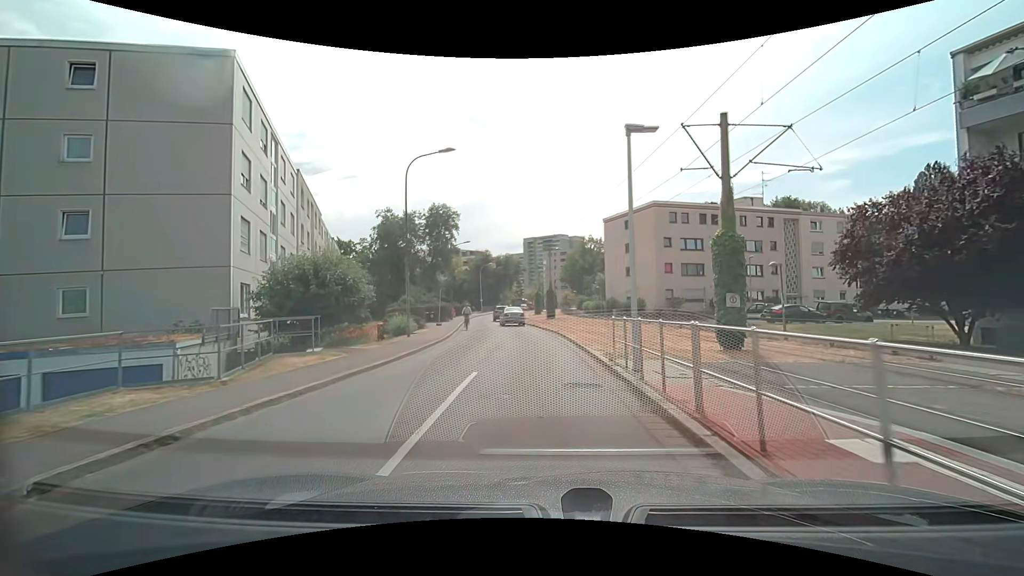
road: residential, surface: asphalt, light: Day
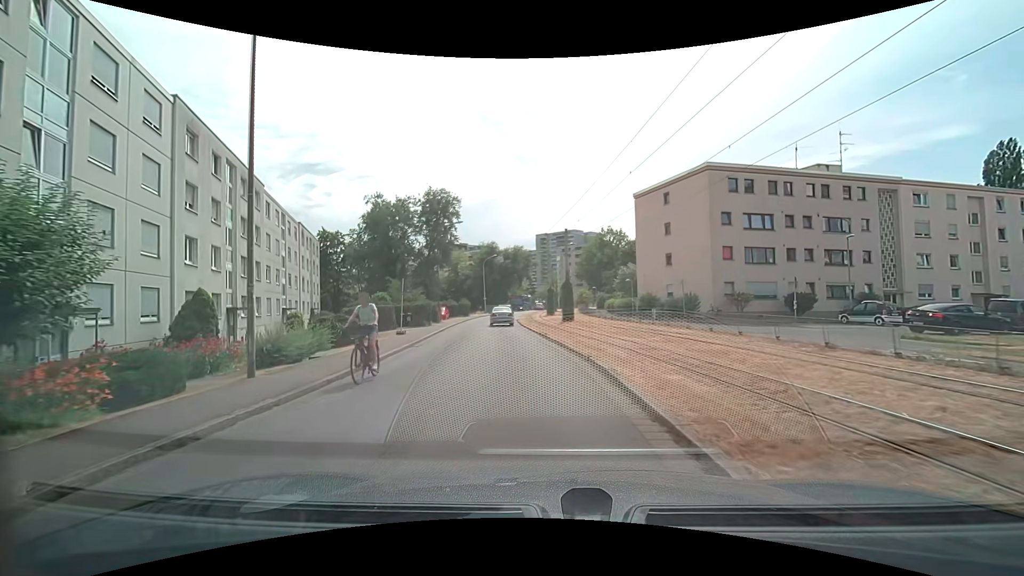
(-0.1, +13.6) m; -2°
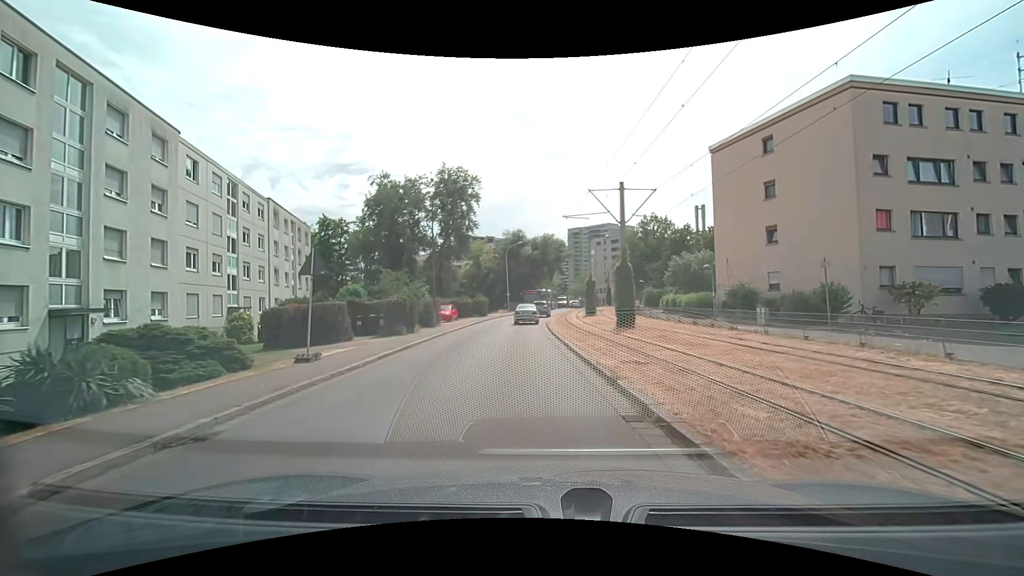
(-0.4, +13.7) m; -4°
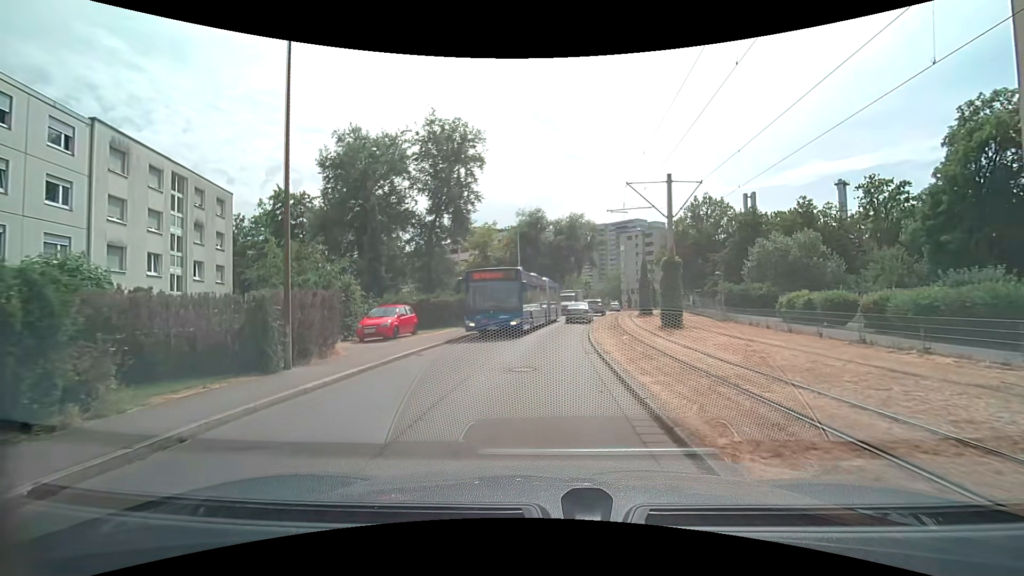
(-0.6, +20.8) m; -2°
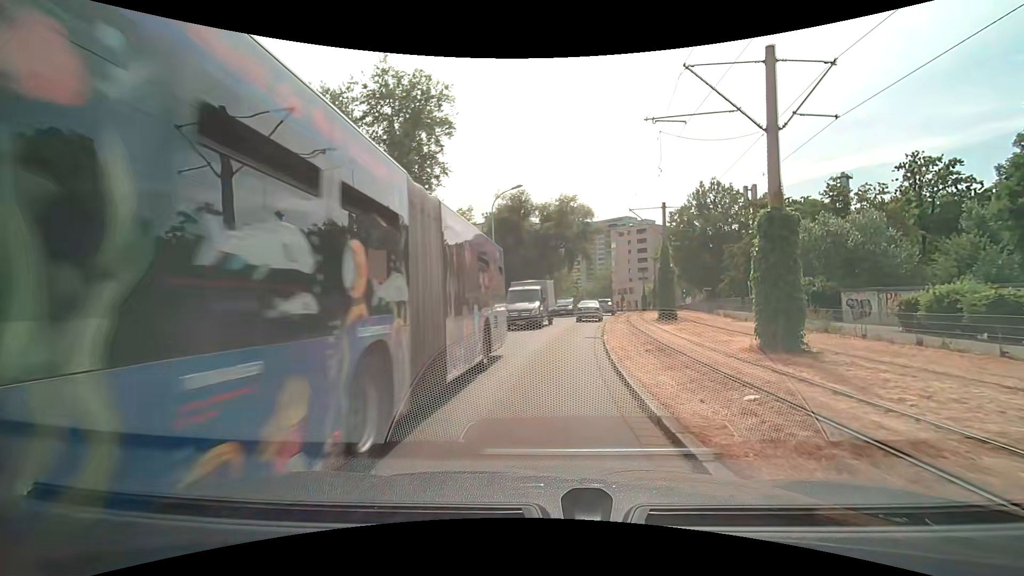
(+0.2, +11.8) m; +1°
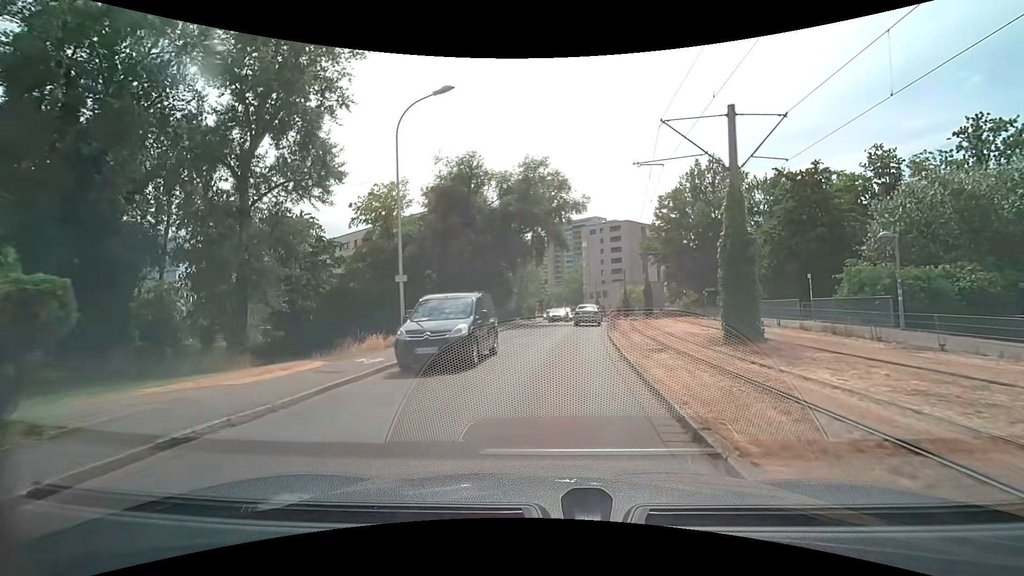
(+0.6, +16.1) m; +4°
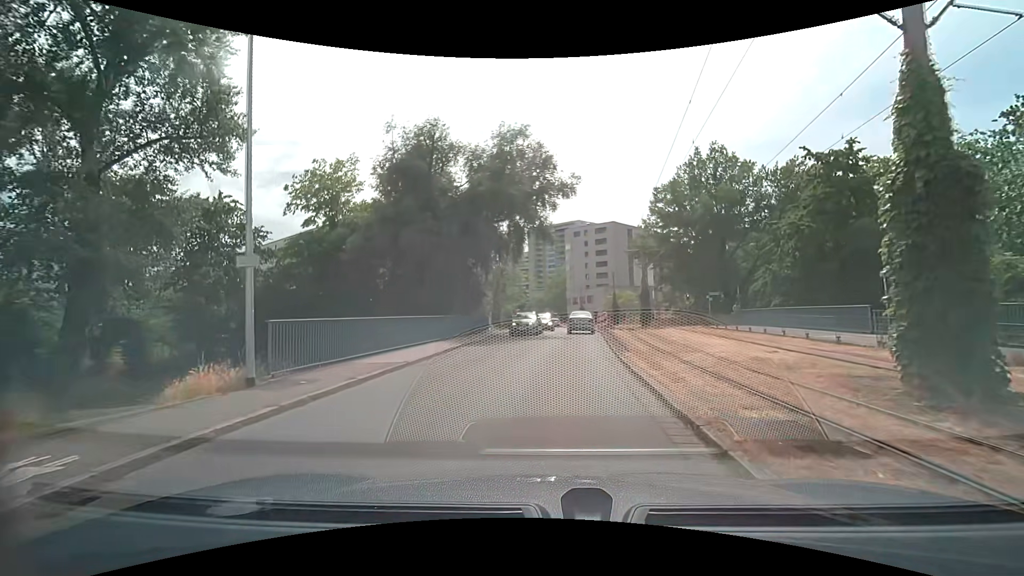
(+0.2, +8.3) m; +2°
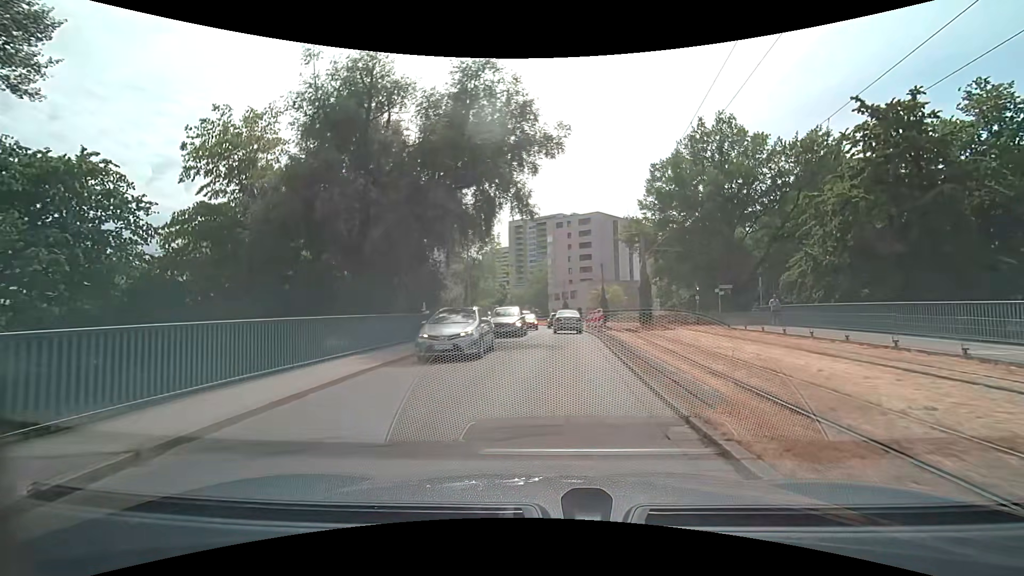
(+0.2, +8.5) m; +2°
(0, +10) (+1, +20) (+2, +30) (+2, +40) (+2, +50) (+1, +60) (0, +70) (-1, +80) (-3, +90) (-5, +99) m
